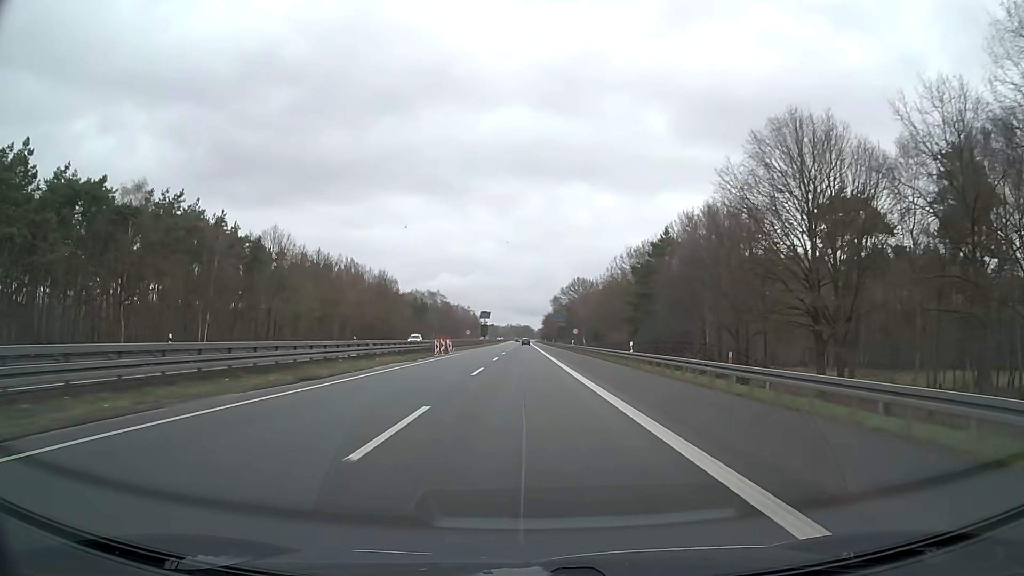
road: motorway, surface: asphalt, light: Day
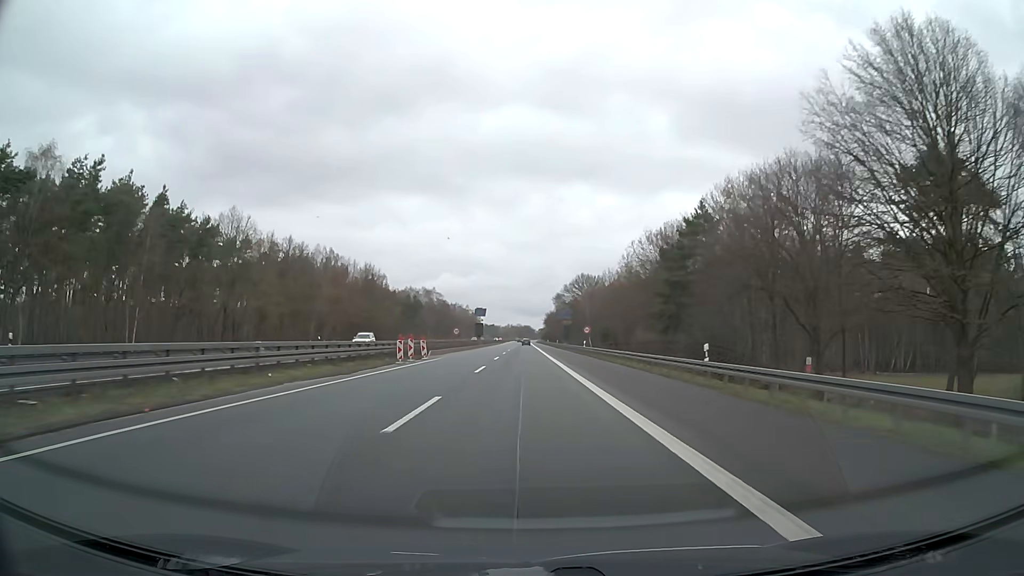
(0.0, +15.8) m; 0°
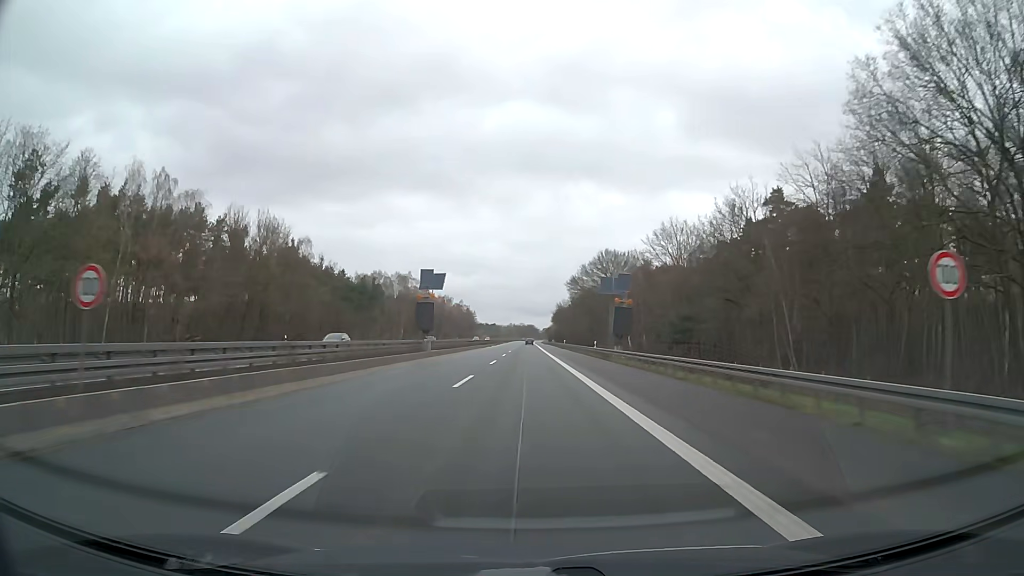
(-0.1, +63.2) m; 0°
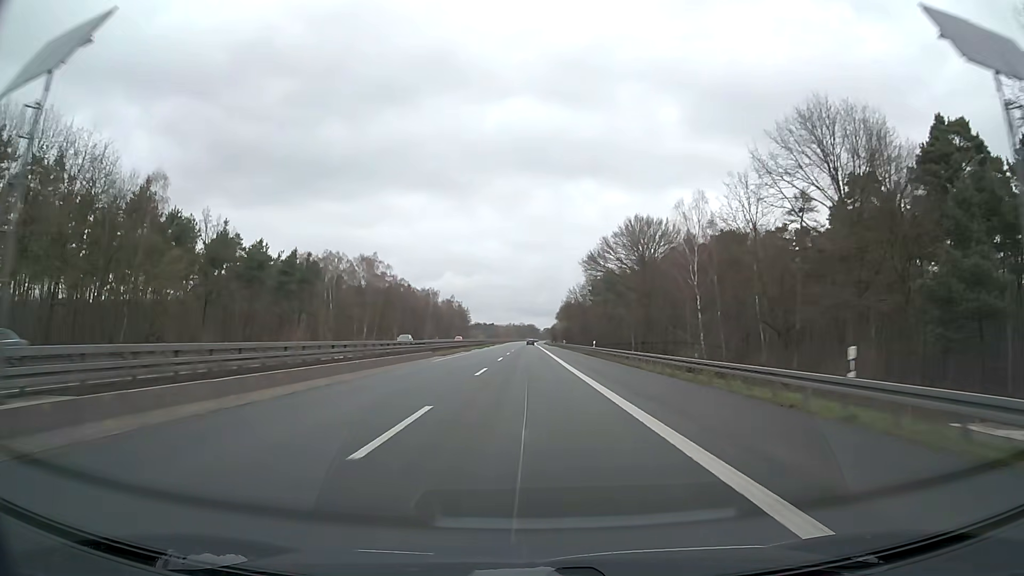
(0.0, +47.4) m; 0°
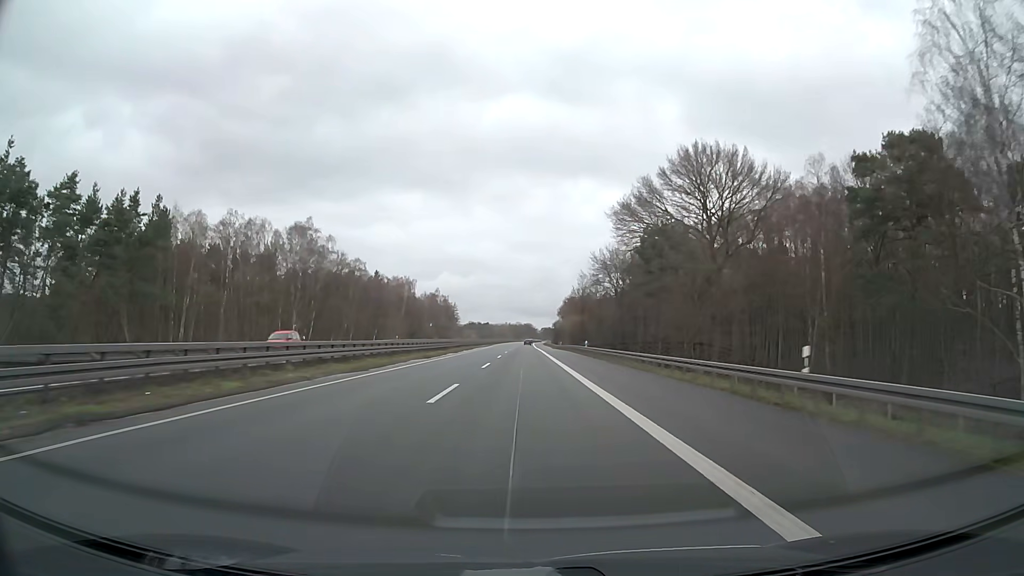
(+0.2, +47.4) m; 0°
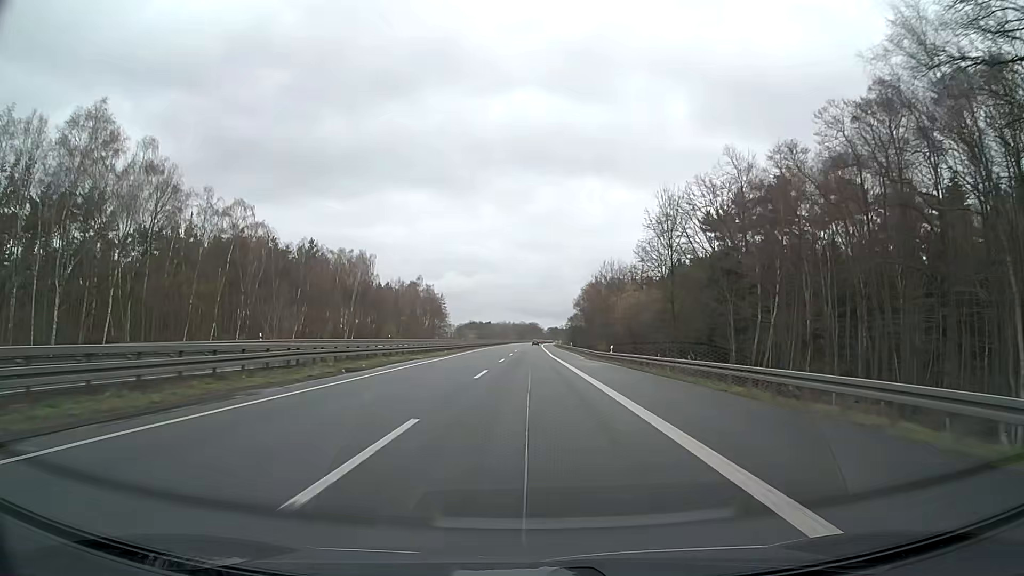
(-0.3, +63.1) m; 0°
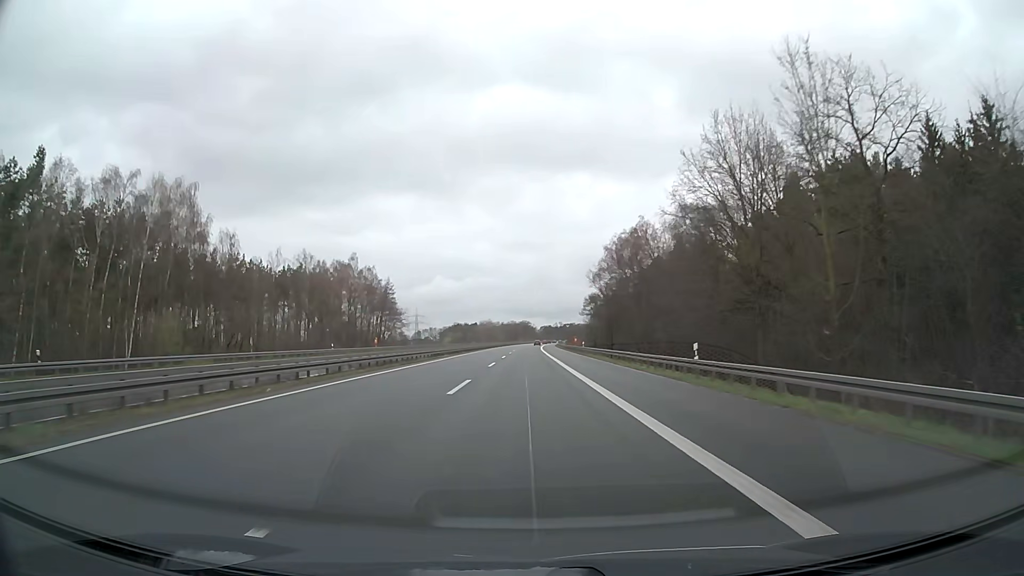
(+0.4, +79.0) m; +1°
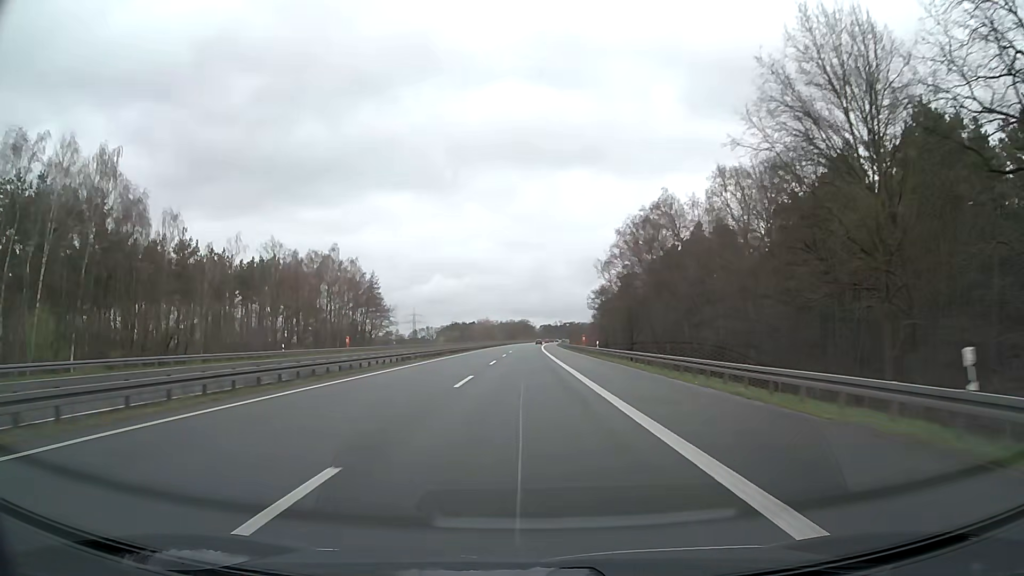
(0.0, +15.8) m; 0°
(0, +10) (0, +20) (0, +30) (0, +40) (0, +50) (0, +60) (0, +70) (0, +80) (0, +90) (0, +100) m
